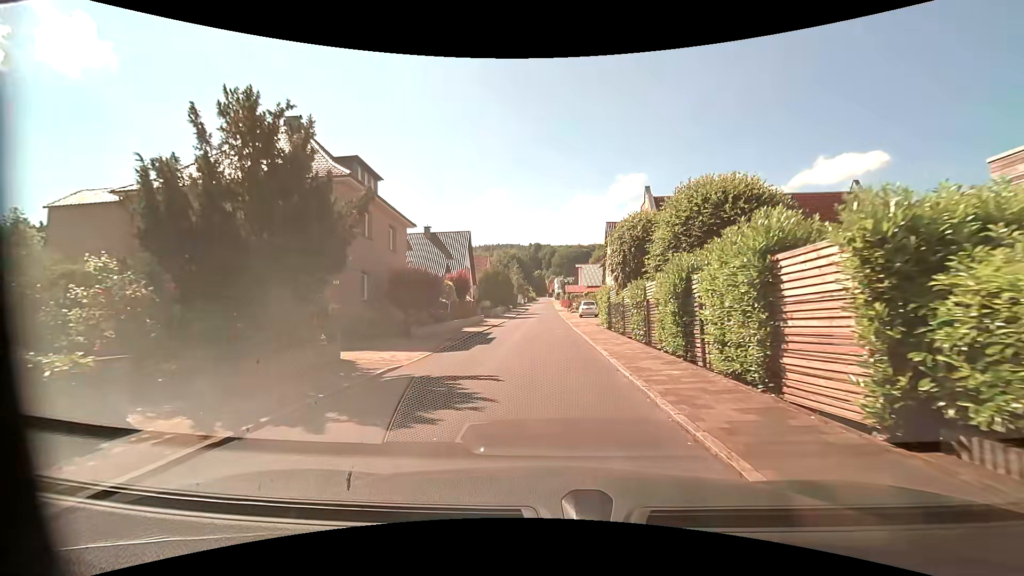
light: Day
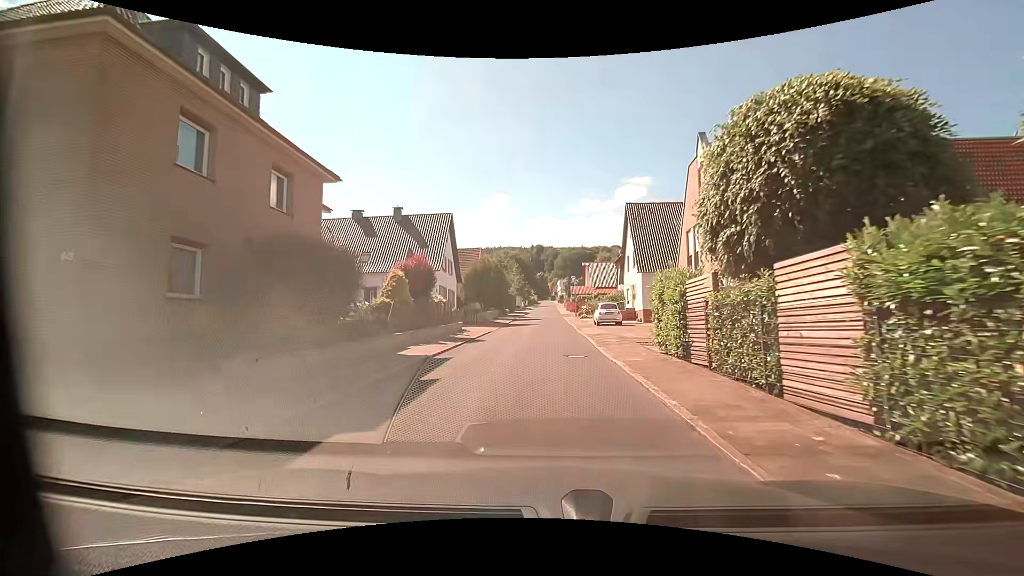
(-0.2, +12.6) m; -1°
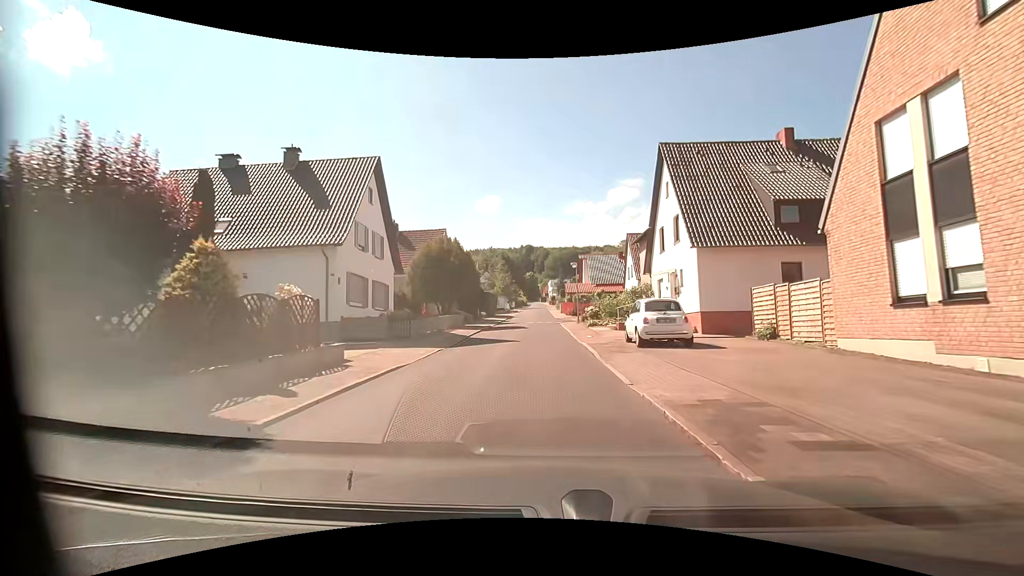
(+0.2, +17.2) m; +2°
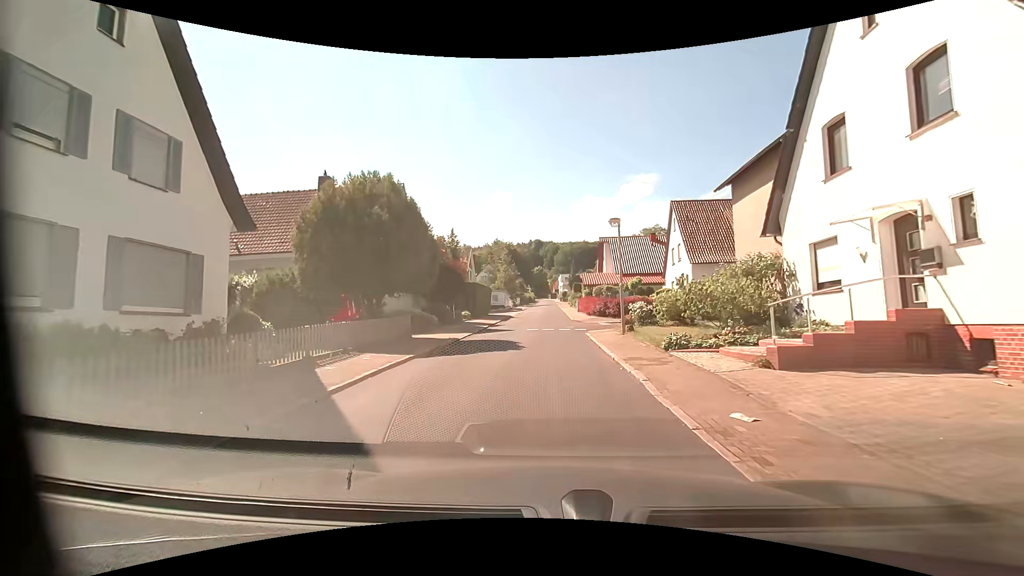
(-0.3, +16.8) m; -2°
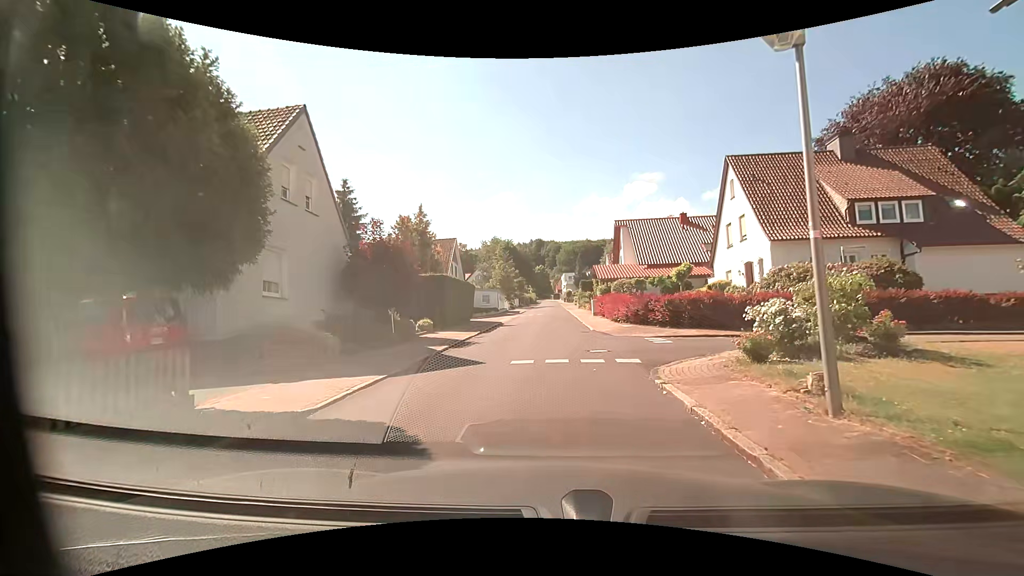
(0.0, +12.6) m; 0°
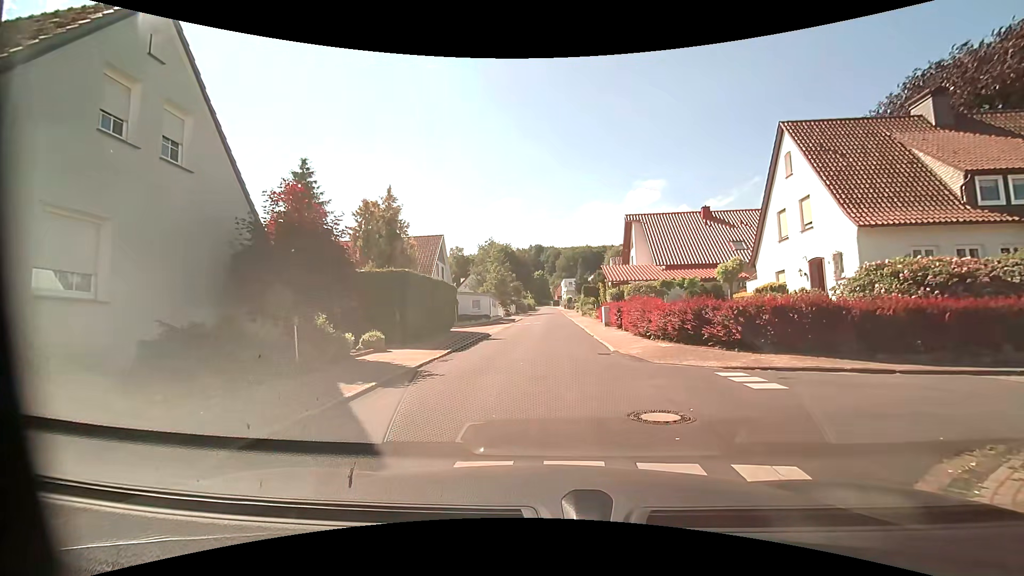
(0.0, +6.9) m; -2°
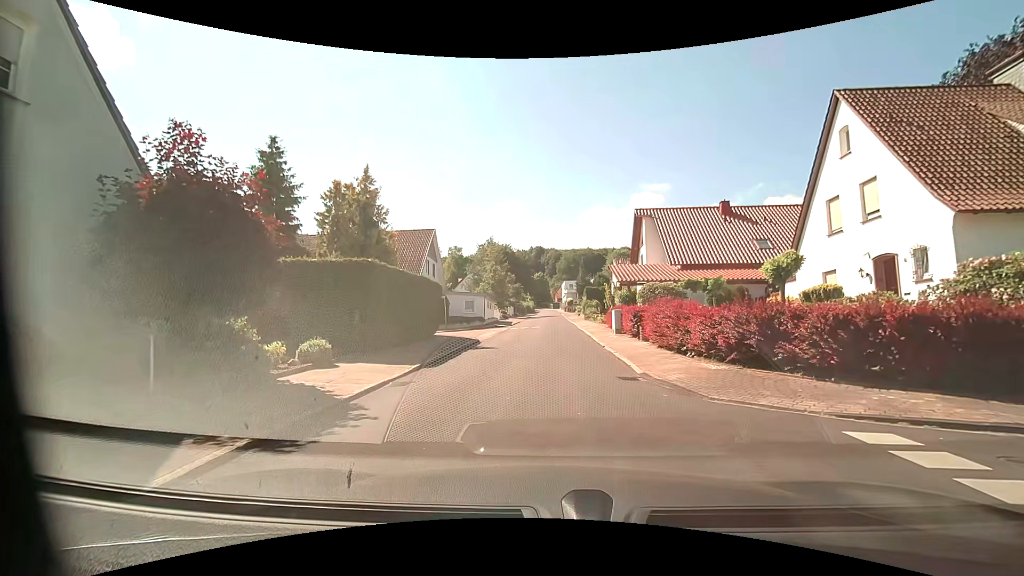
(+0.1, +4.1) m; 0°
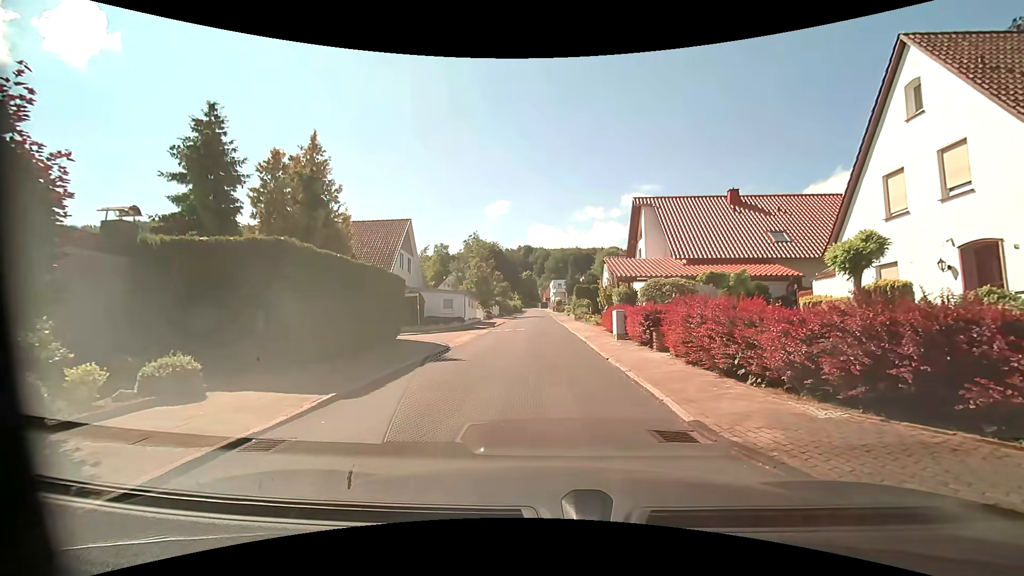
(+0.1, +4.4) m; +2°
